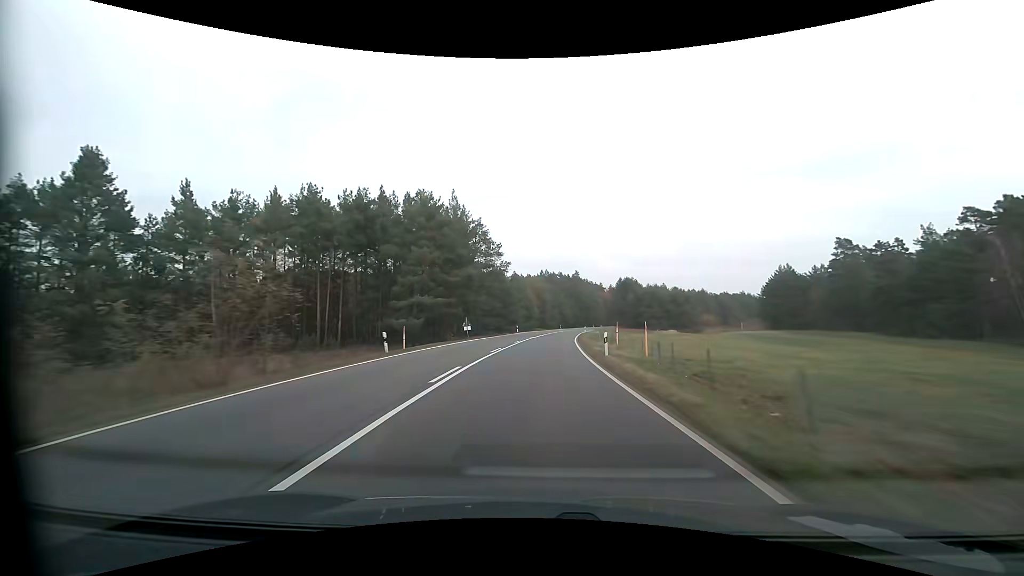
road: primary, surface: asphalt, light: Day
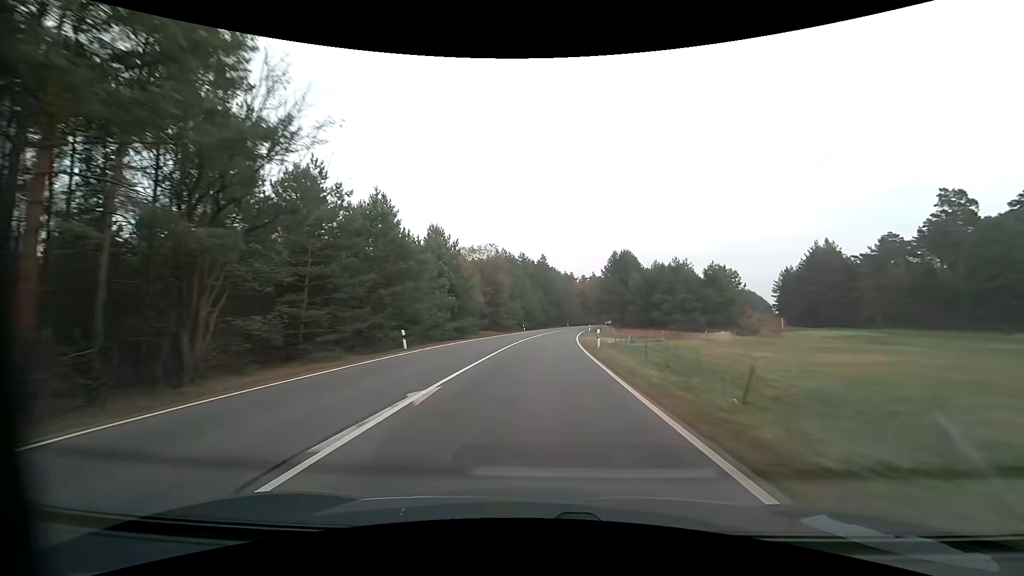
(+1.8, +48.0) m; +4°
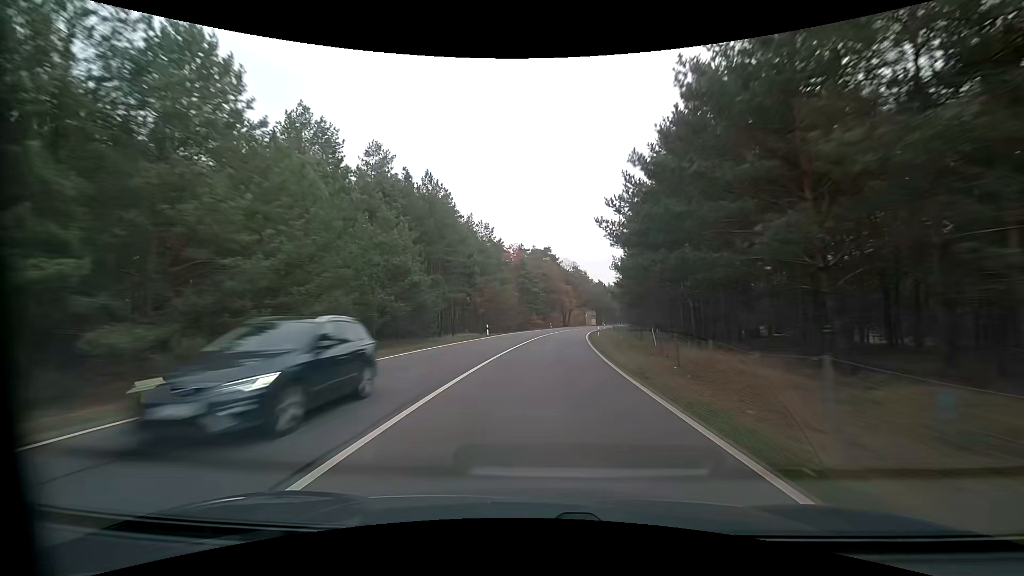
(+5.4, +80.1) m; +8°
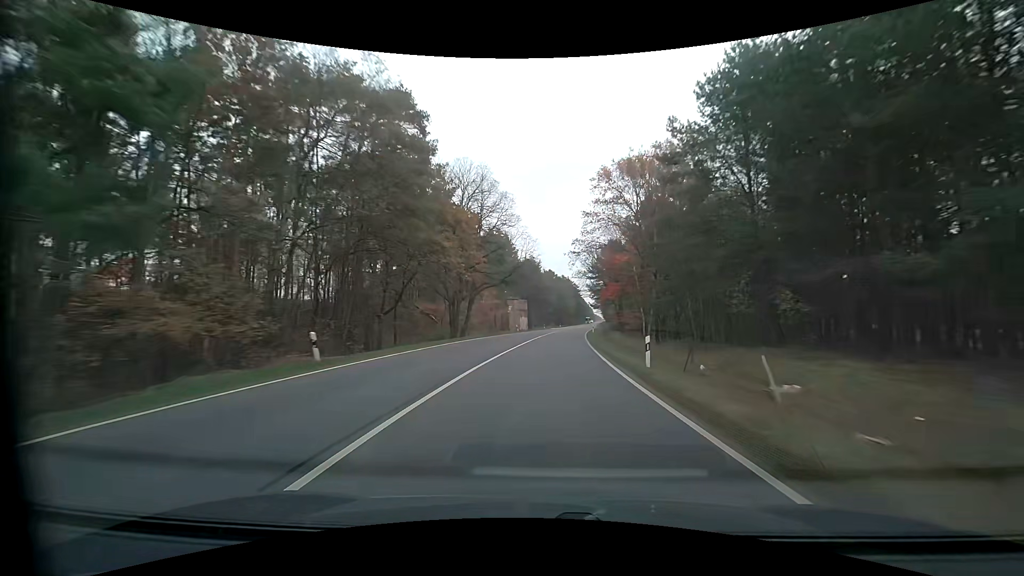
(+6.5, +79.9) m; +10°
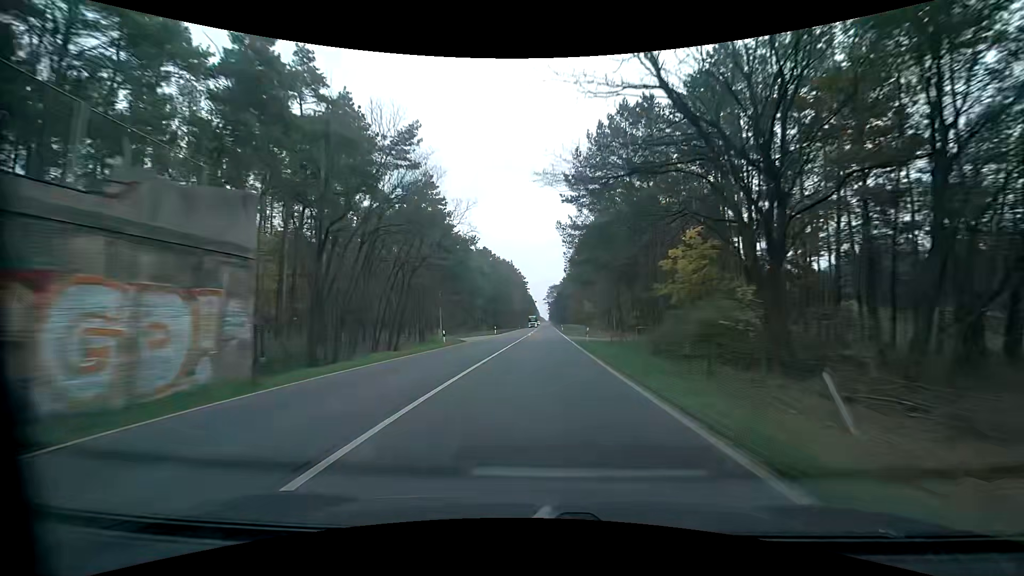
(+3.9, +63.8) m; +7°
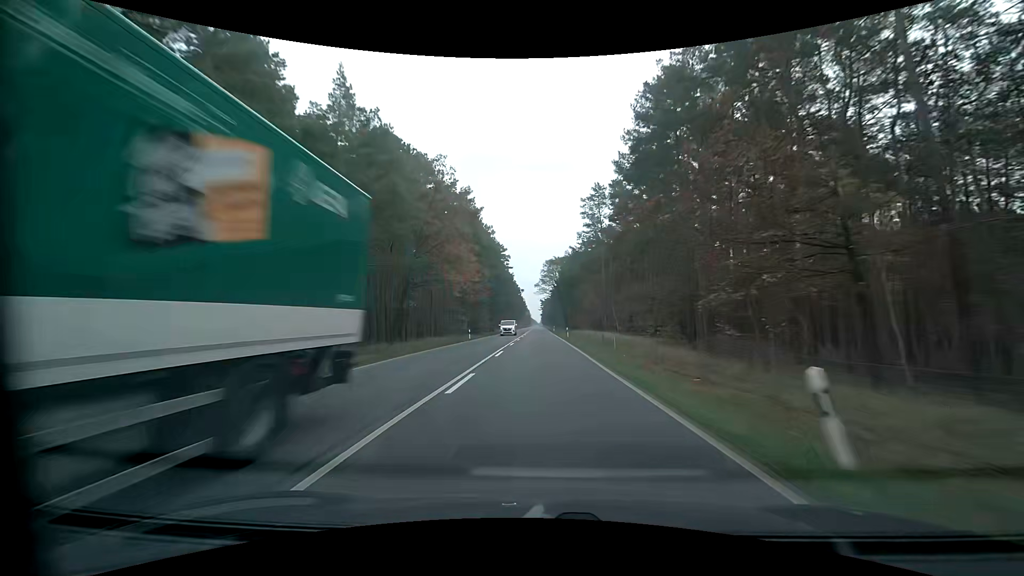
(+0.9, +79.6) m; +1°
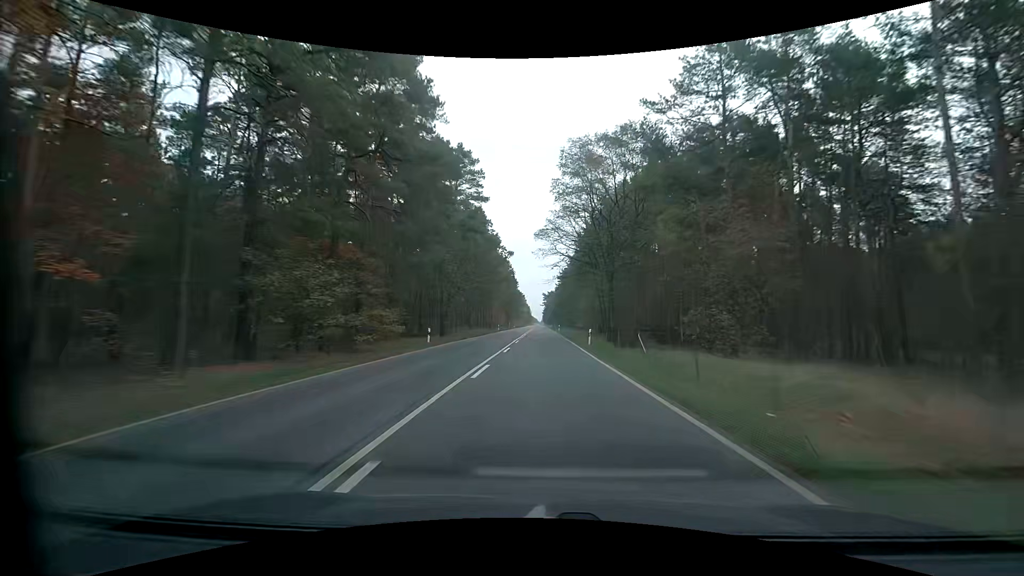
(-0.3, +63.3) m; 0°
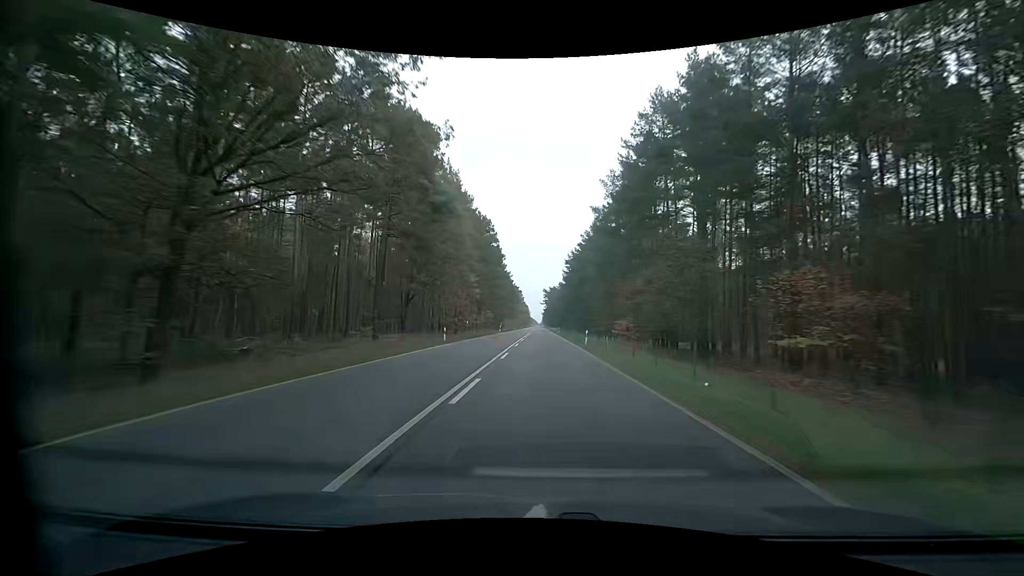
(-0.2, +47.3) m; 0°
(0, +10) (0, +20) (0, +30) (0, +40) (0, +50) (0, +60) (0, +70) (0, +80) (0, +90) (0, +100) m
